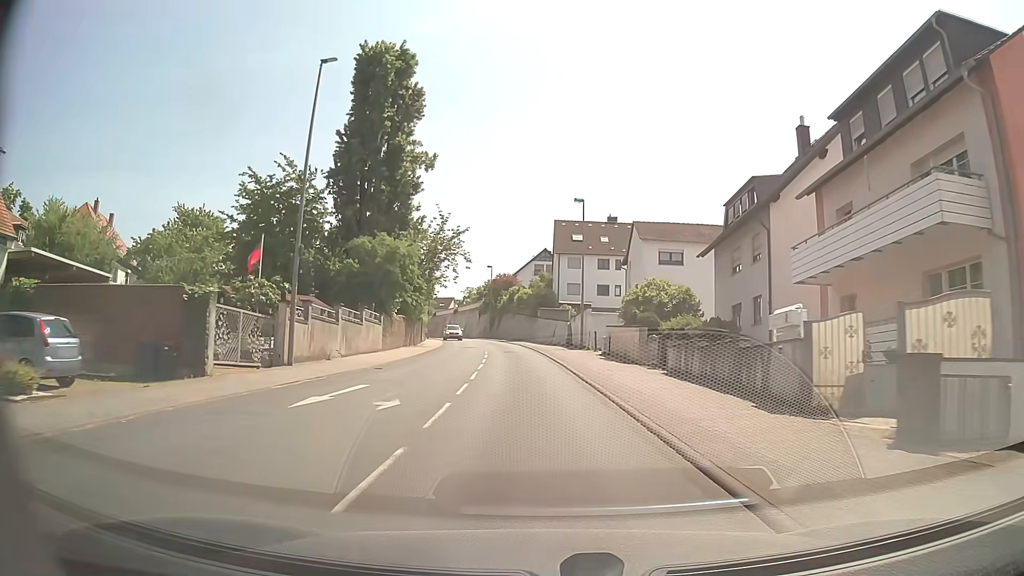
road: secondary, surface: asphalt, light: Day
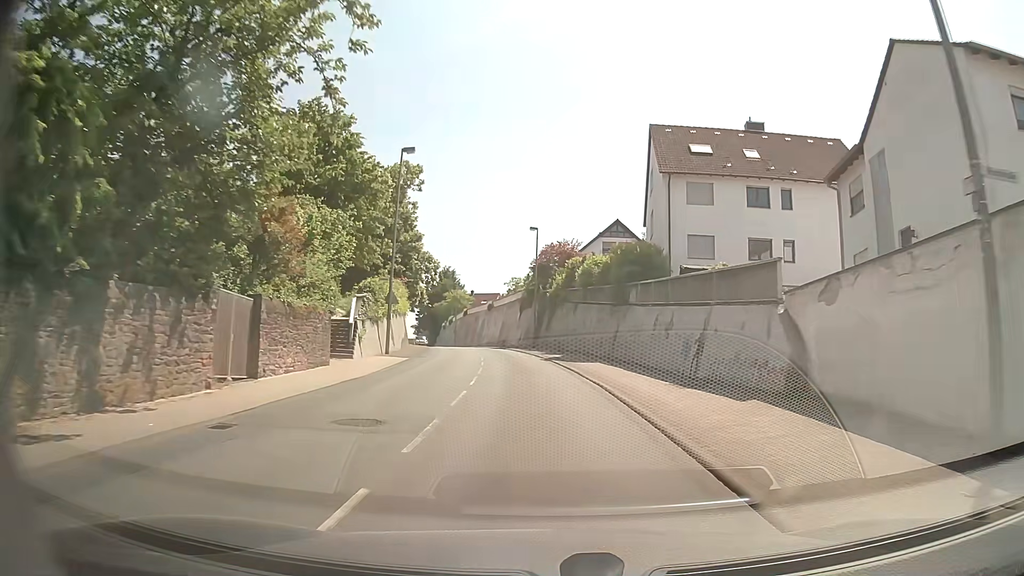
(-1.8, +38.3) m; -5°
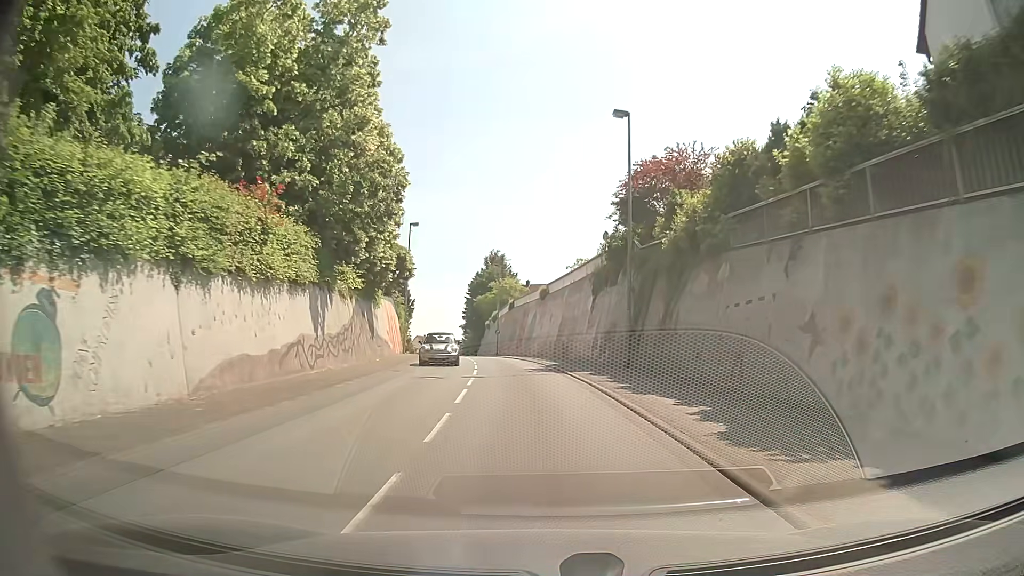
(-1.4, +31.0) m; -6°
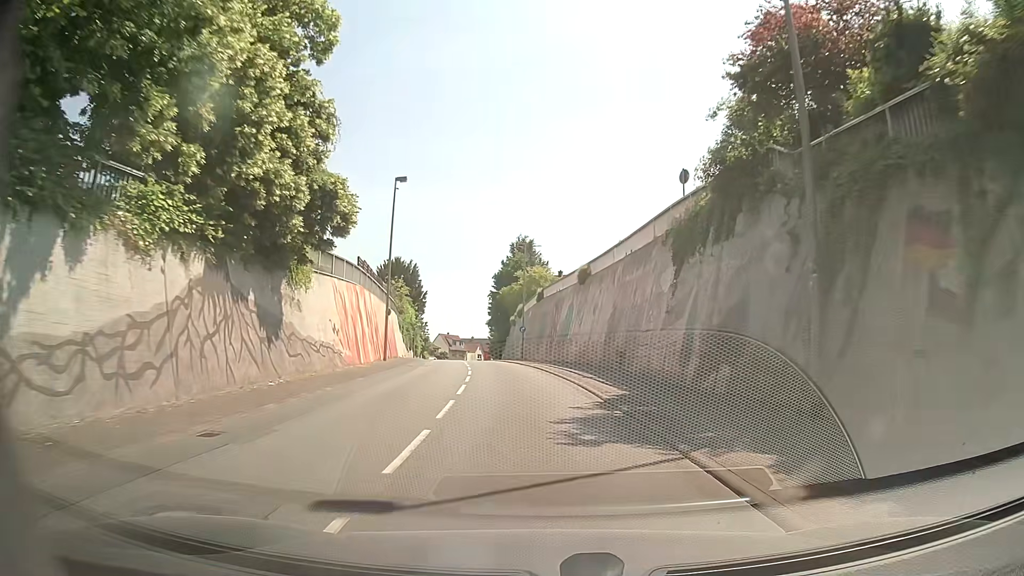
(-0.4, +15.6) m; -3°
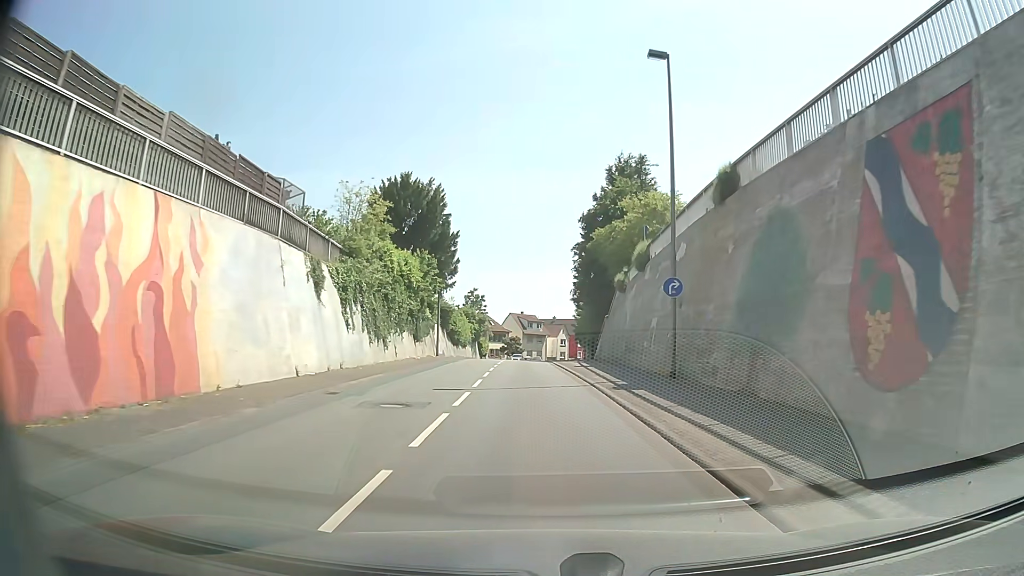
(-2.6, +39.3) m; -7°
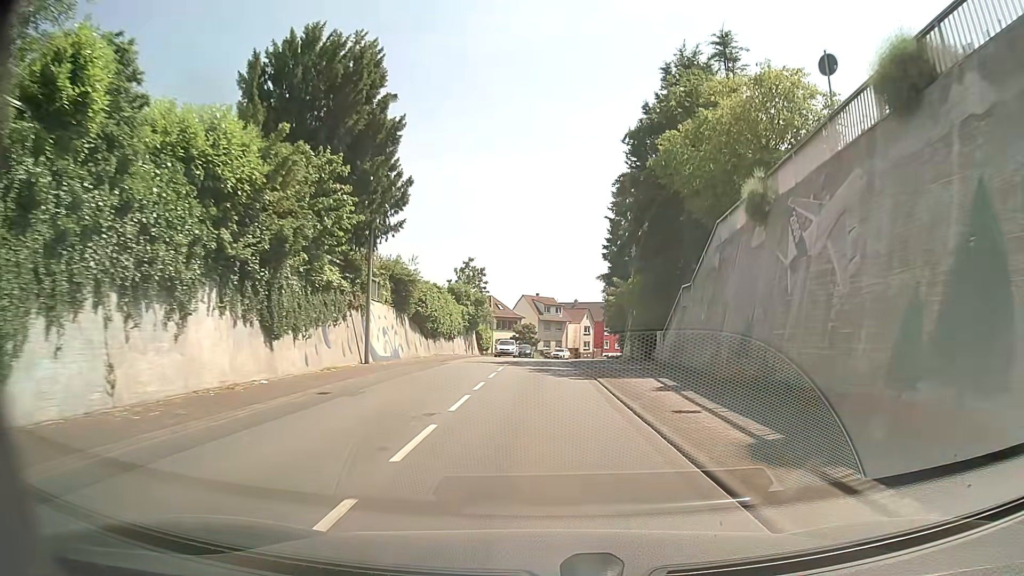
(-0.6, +23.8) m; -2°
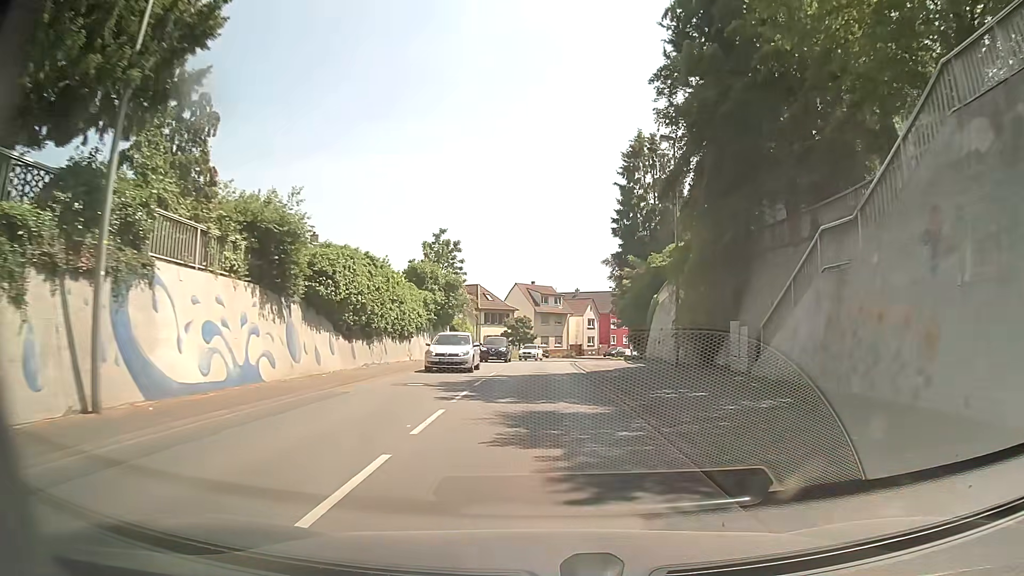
(+0.1, +16.0) m; 0°
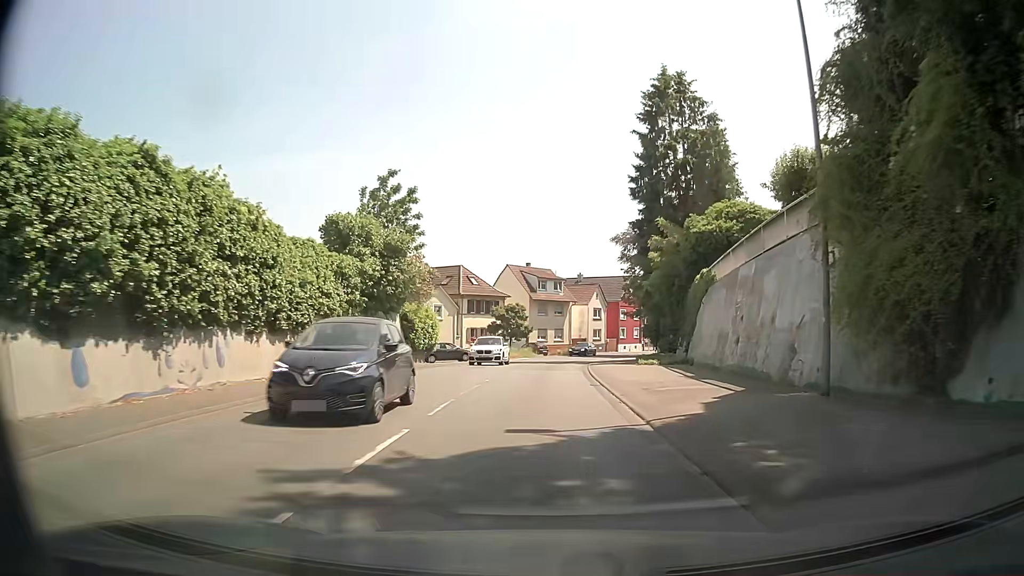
(+0.1, +16.0) m; +1°
(0, +10) (0, +20) (0, +30) (+1, +40) (+2, +50) (+4, +60) (+6, +69) (+10, +79) (+14, +88) (+19, +96) m
